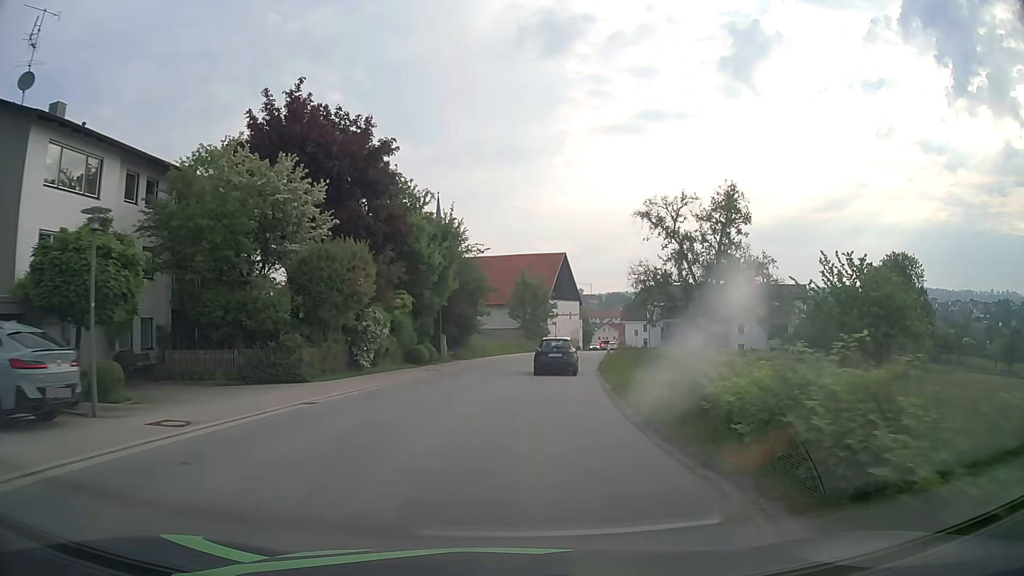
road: tertiary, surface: asphalt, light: Day
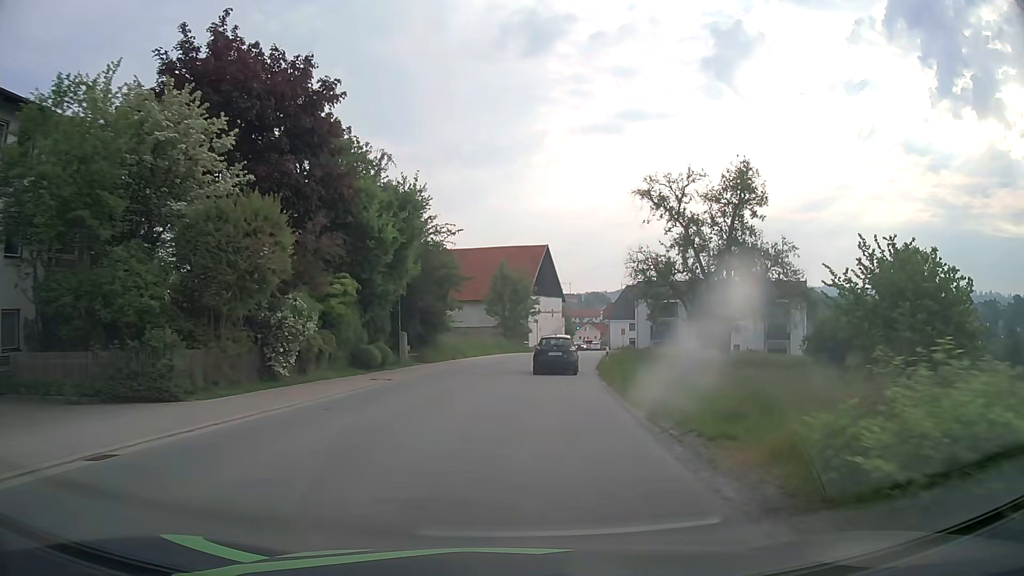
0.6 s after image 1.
(+0.1, +7.6) m; +2°
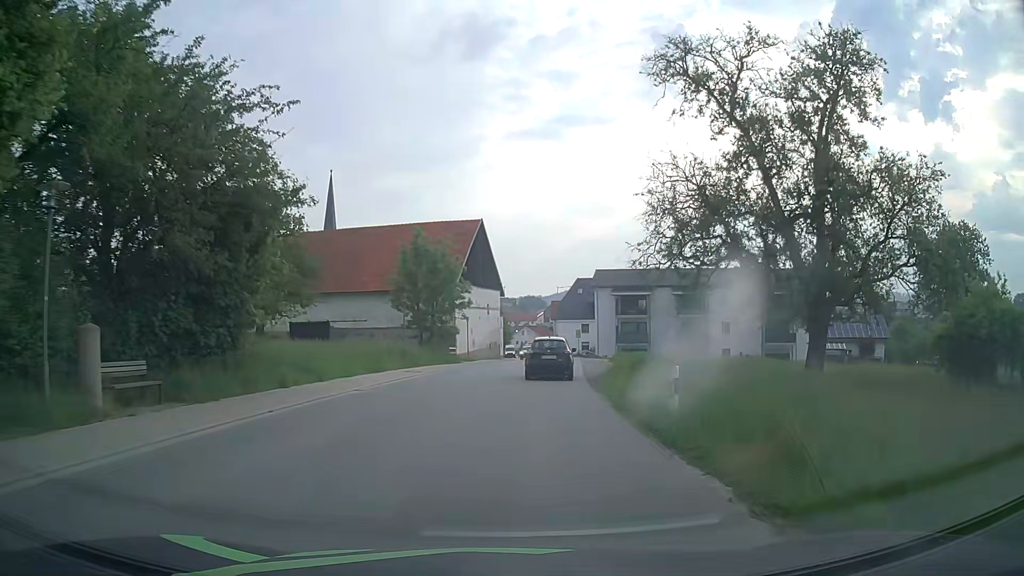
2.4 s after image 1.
(+1.1, +22.0) m; +6°
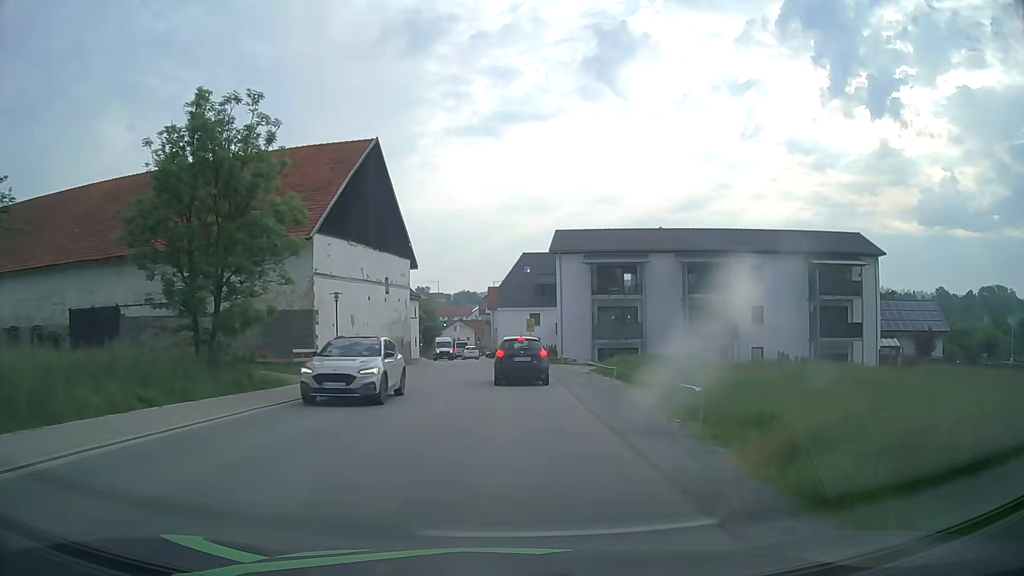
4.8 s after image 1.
(+1.6, +27.0) m; +5°
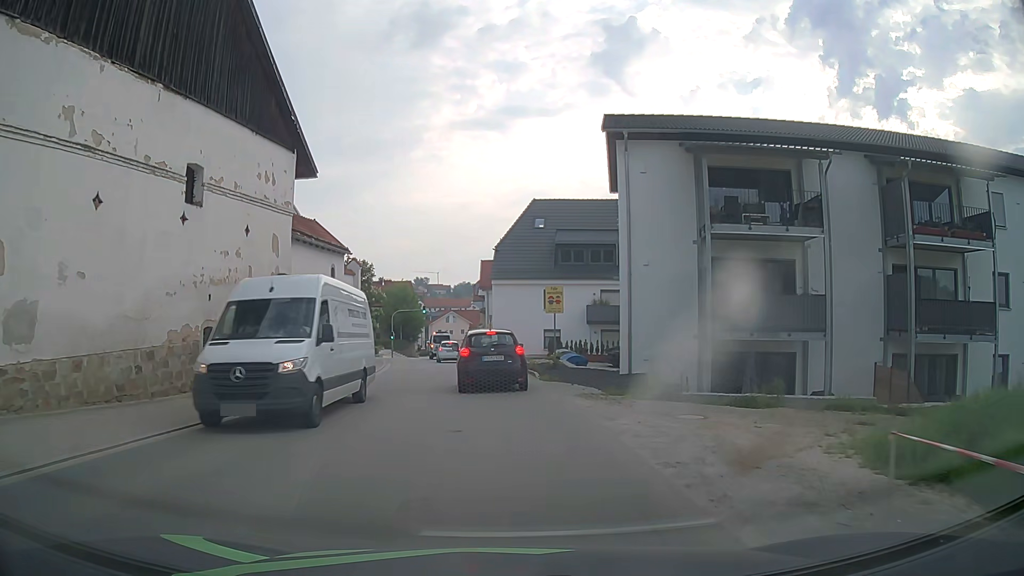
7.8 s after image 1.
(+0.3, +27.6) m; 0°
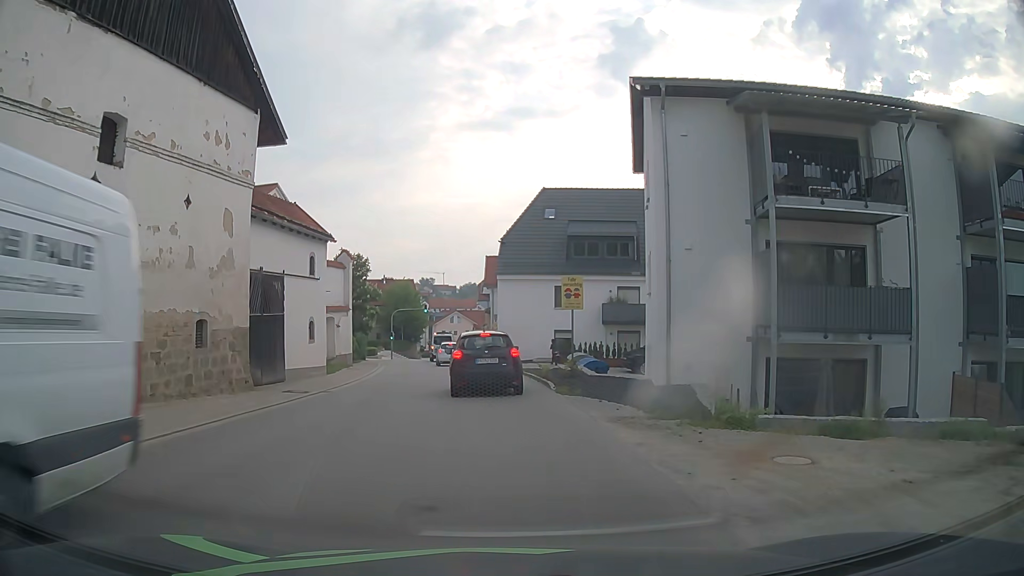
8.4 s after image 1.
(0.0, +4.4) m; -1°
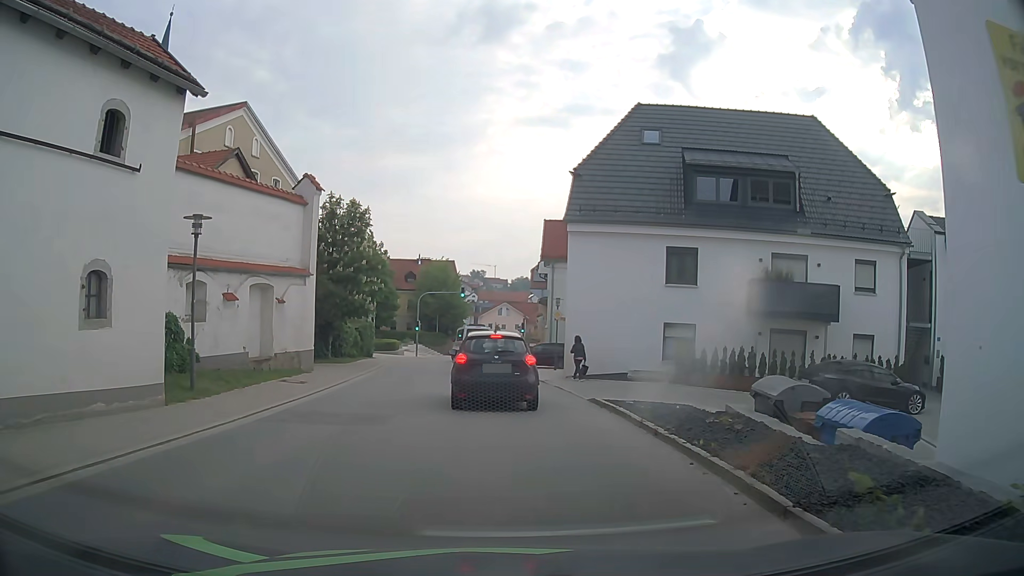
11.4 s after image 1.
(-0.6, +17.4) m; -5°
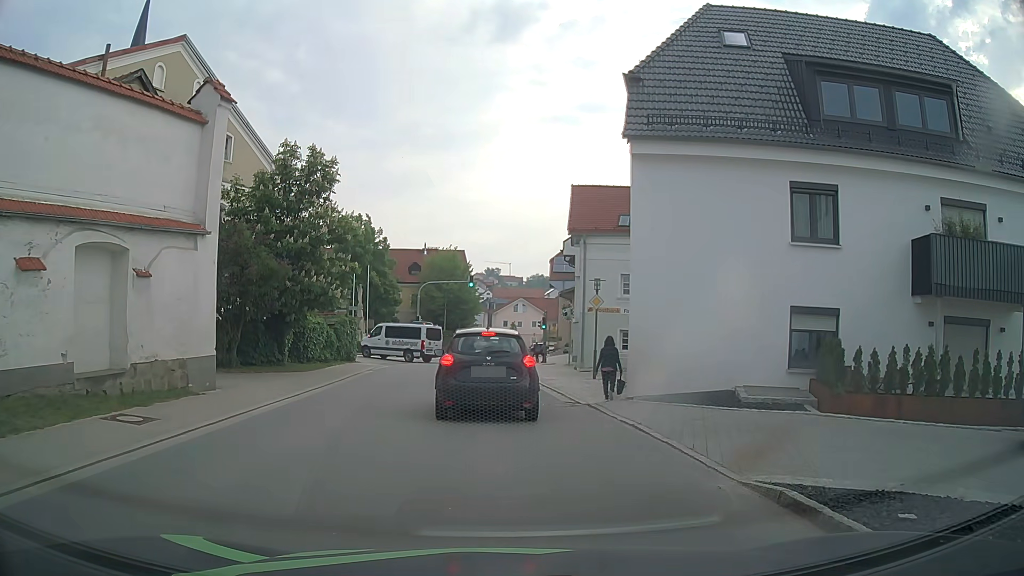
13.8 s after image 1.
(0.0, +9.6) m; +1°
(0, +10) (-1, +20) (-2, +30) (-2, +40) (-3, +50) (-2, +60) (-2, +70) (-2, +80) (-3, +90) (-4, +100) m
